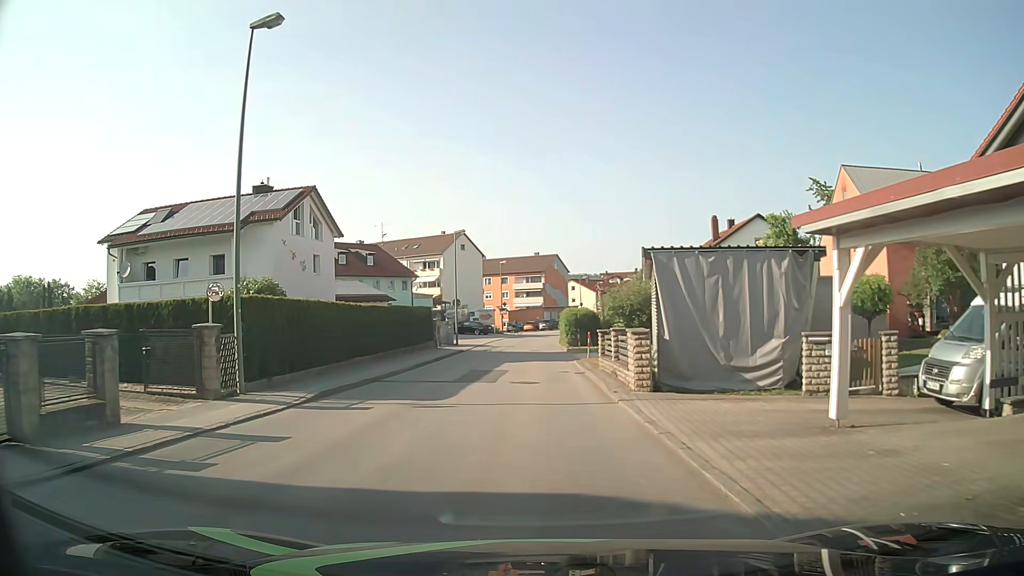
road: unclassified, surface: asphalt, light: Day
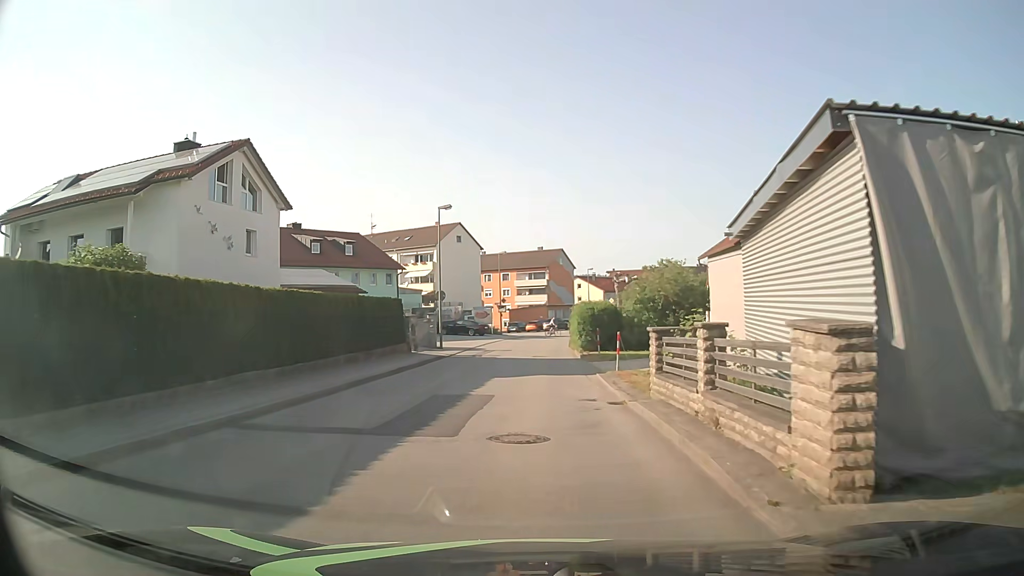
(0.0, +9.6) m; 0°
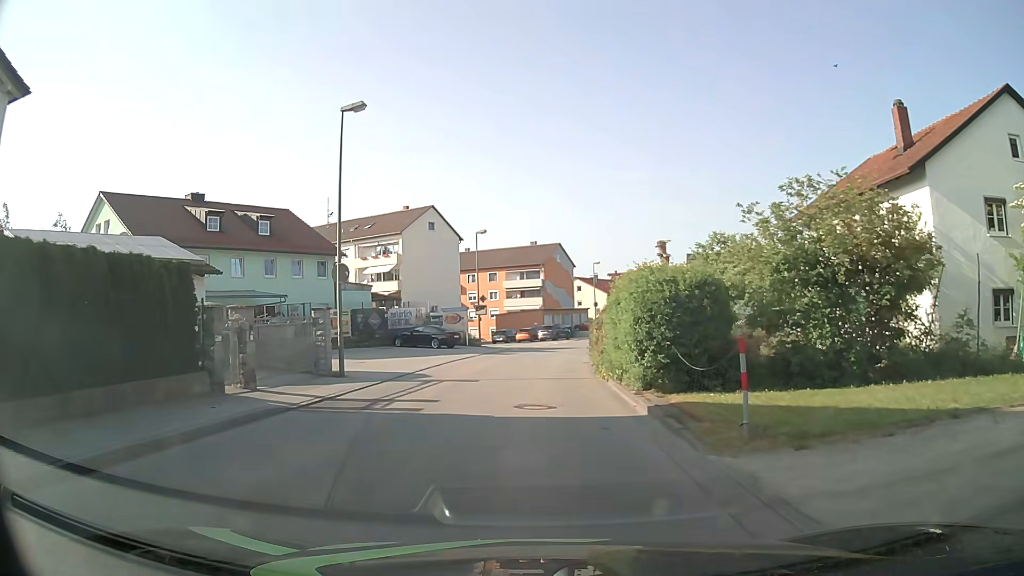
(+0.1, +19.1) m; +2°
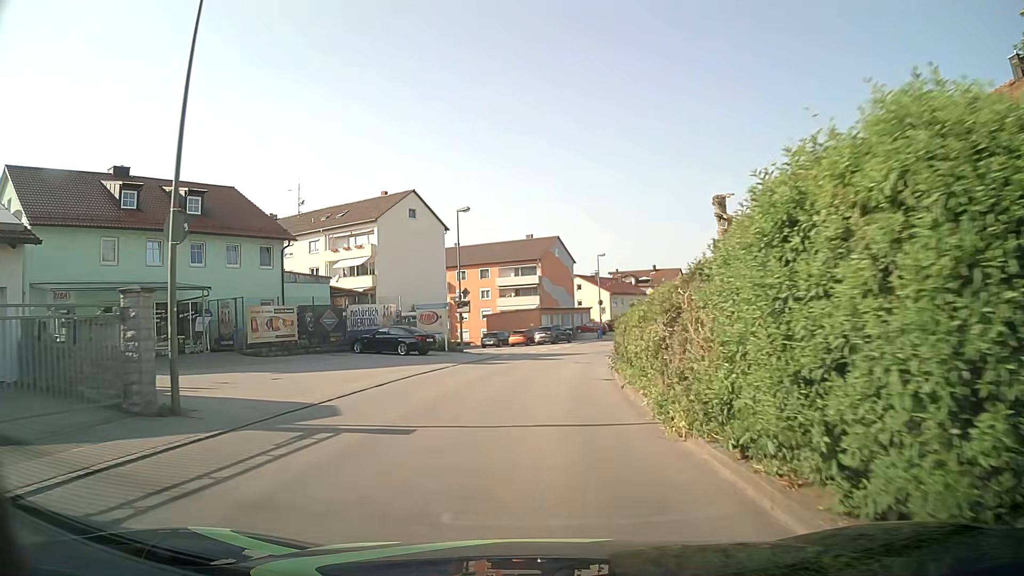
(-0.1, +9.5) m; -1°
(0, +10) (+1, +20) (+2, +30) (+4, +40) (+6, +49) (+9, +59) (+13, +68) (+16, +78) (+20, +87) (+23, +96) m
